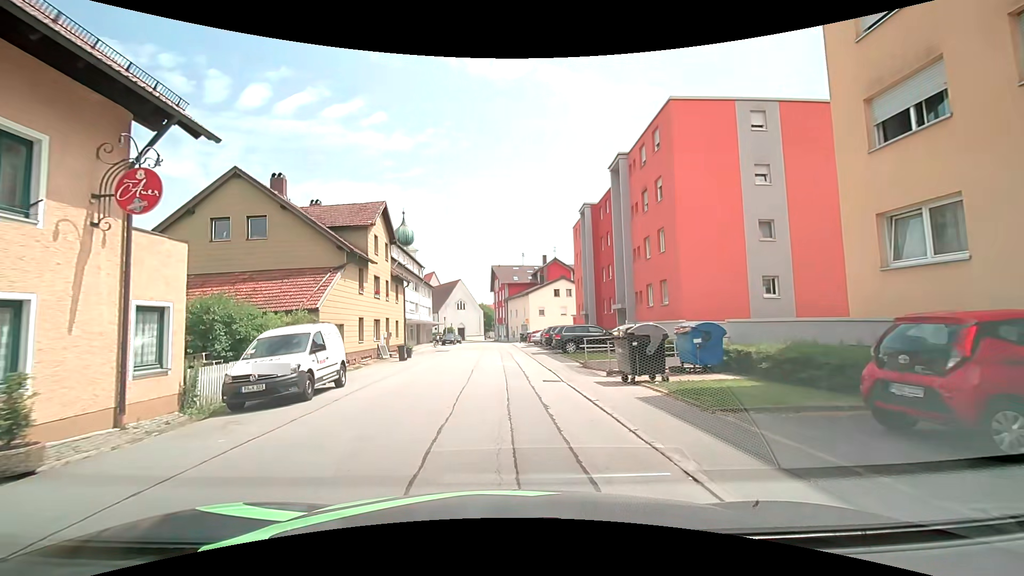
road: residential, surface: asphalt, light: Day
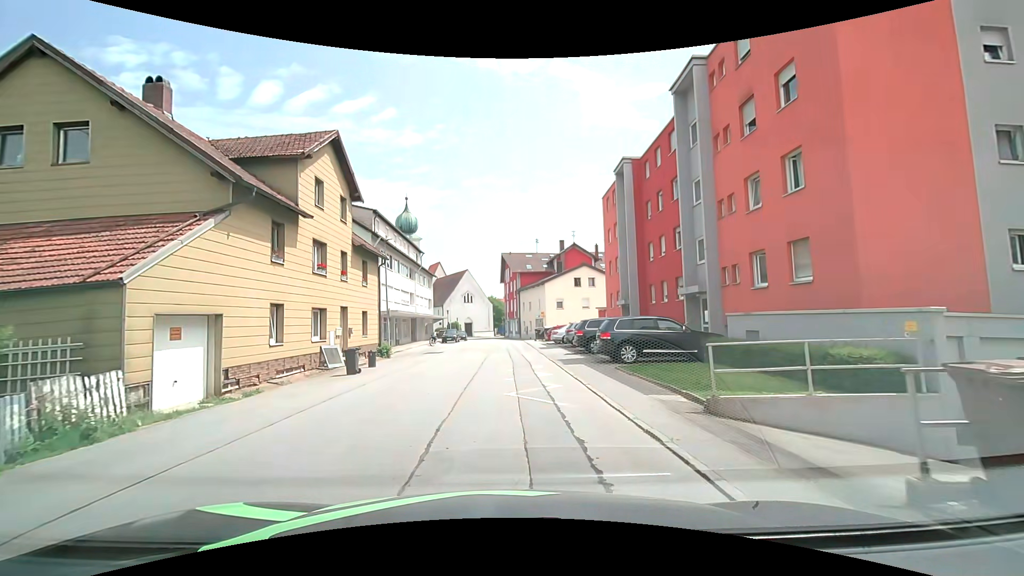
(-0.4, +11.2) m; -2°
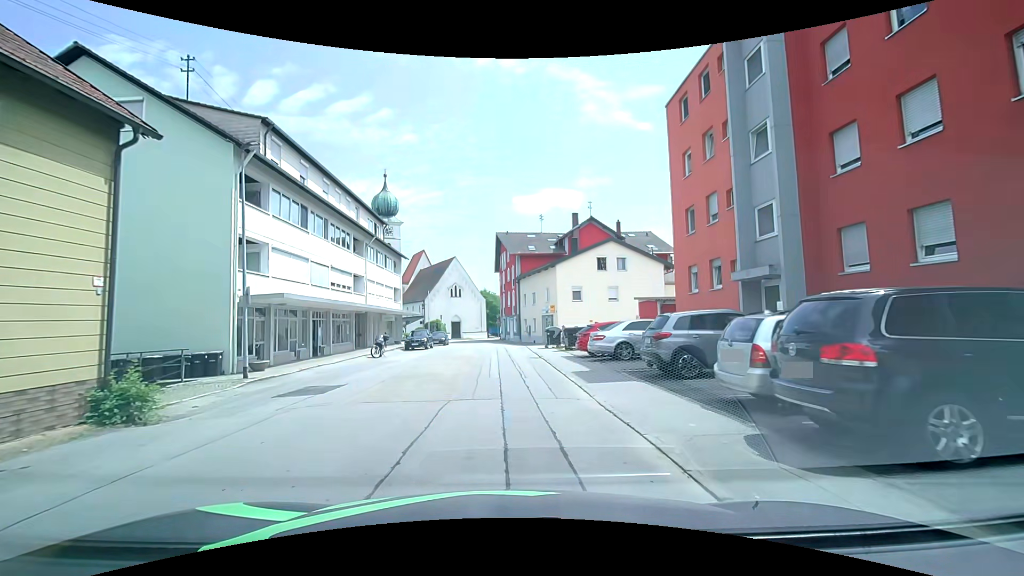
(+0.1, +19.4) m; 0°
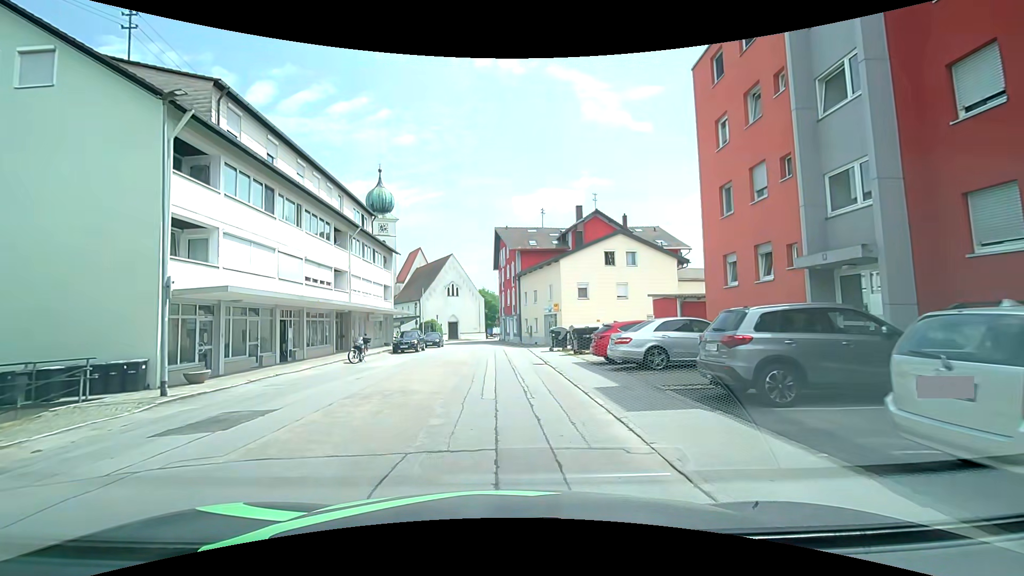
(0.0, +4.0) m; +1°
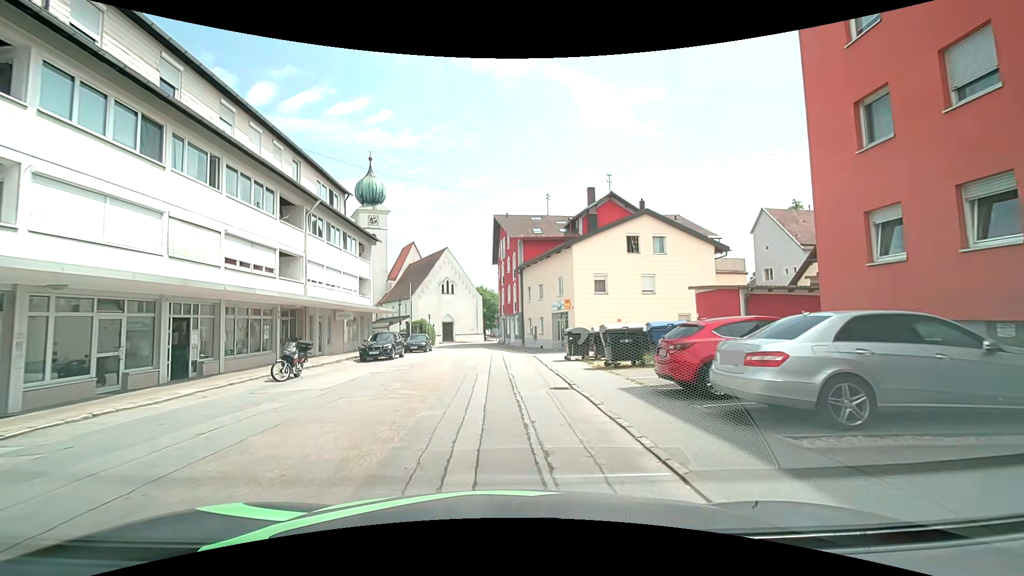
(0.0, +7.9) m; -1°
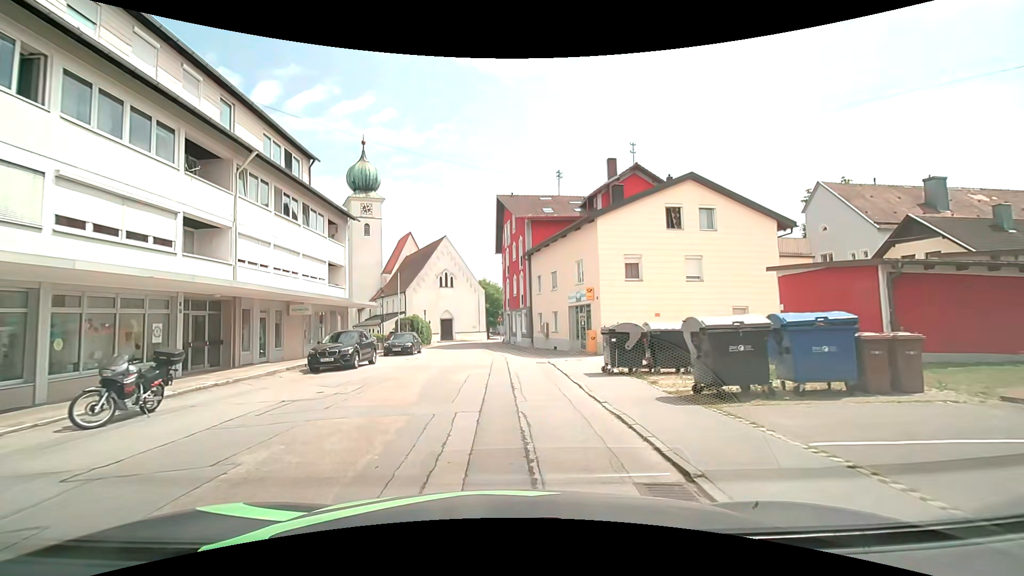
(+0.1, +7.7) m; 0°
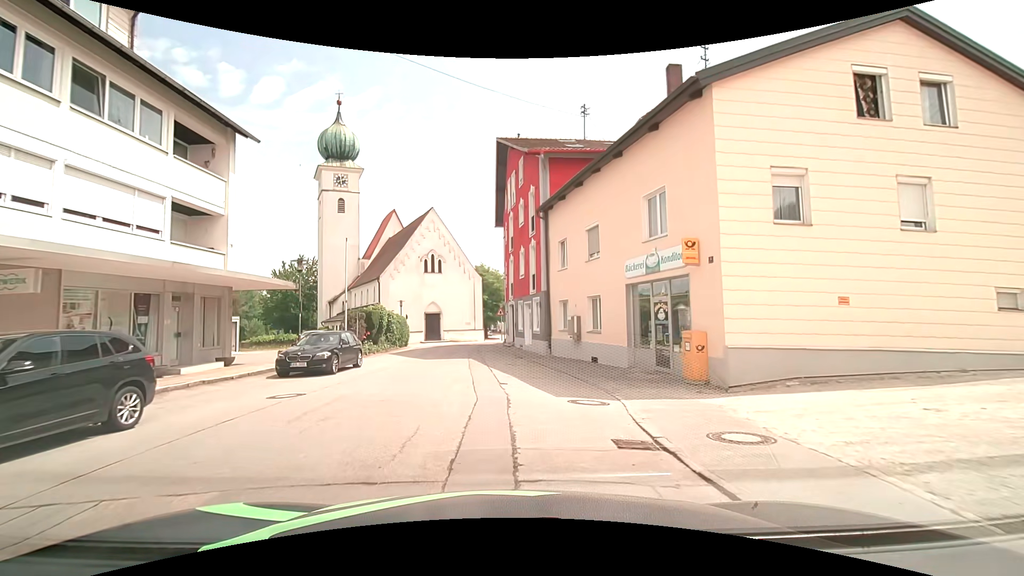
(+0.2, +14.8) m; +1°
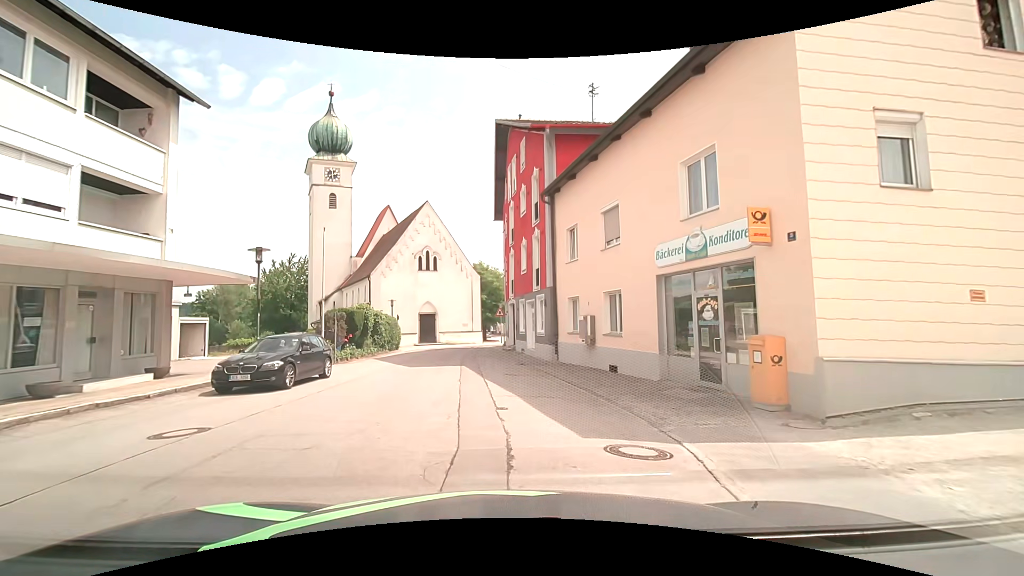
(0.0, +3.5) m; -1°
